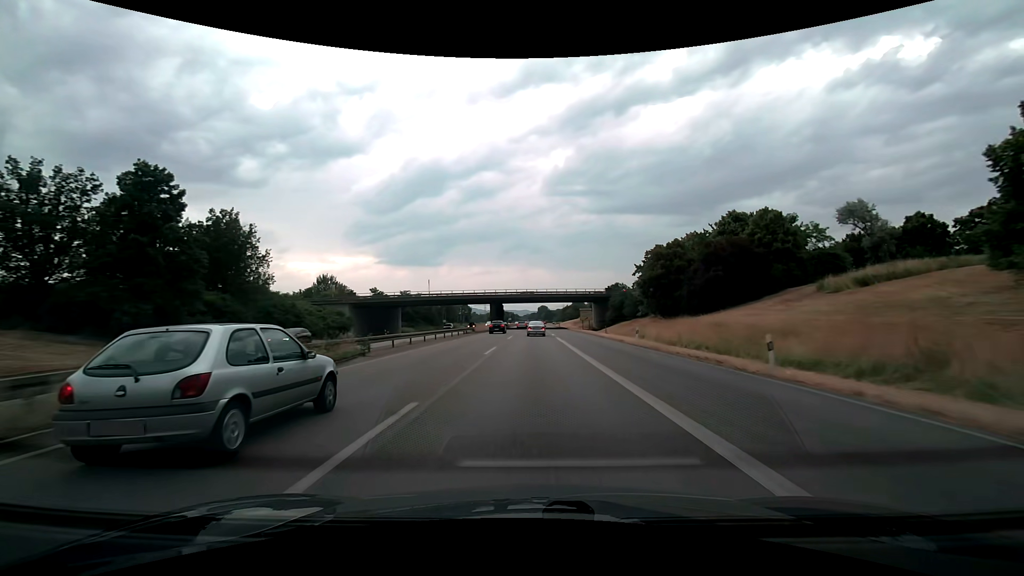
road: trunk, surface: asphalt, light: Day
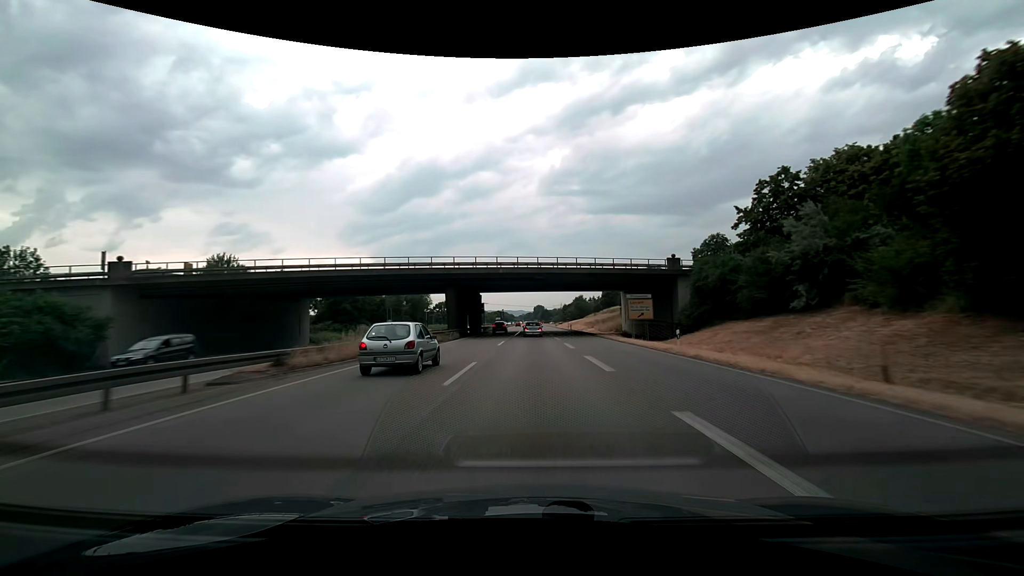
(+0.2, +46.8) m; 0°
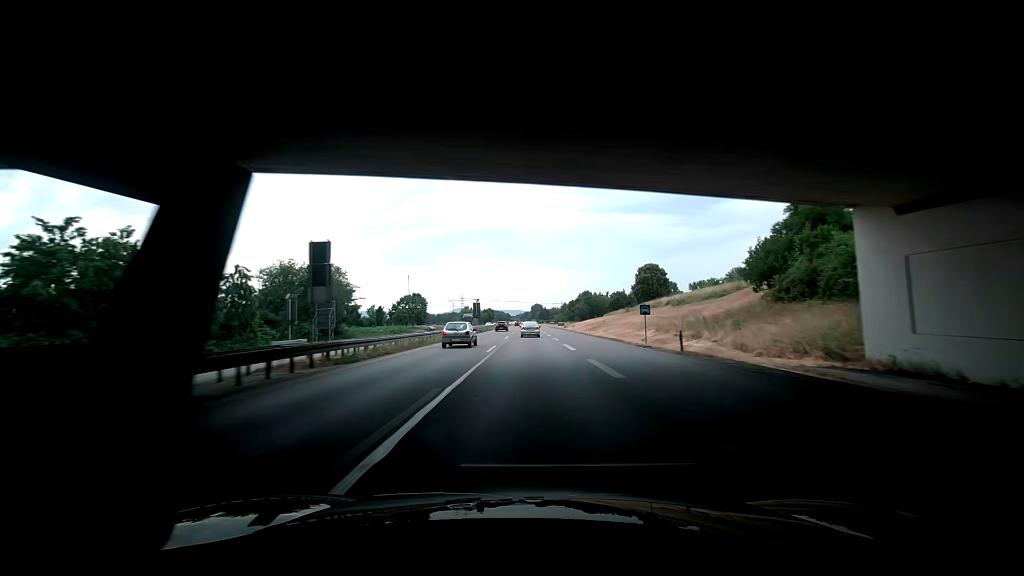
(+0.2, +61.8) m; +1°
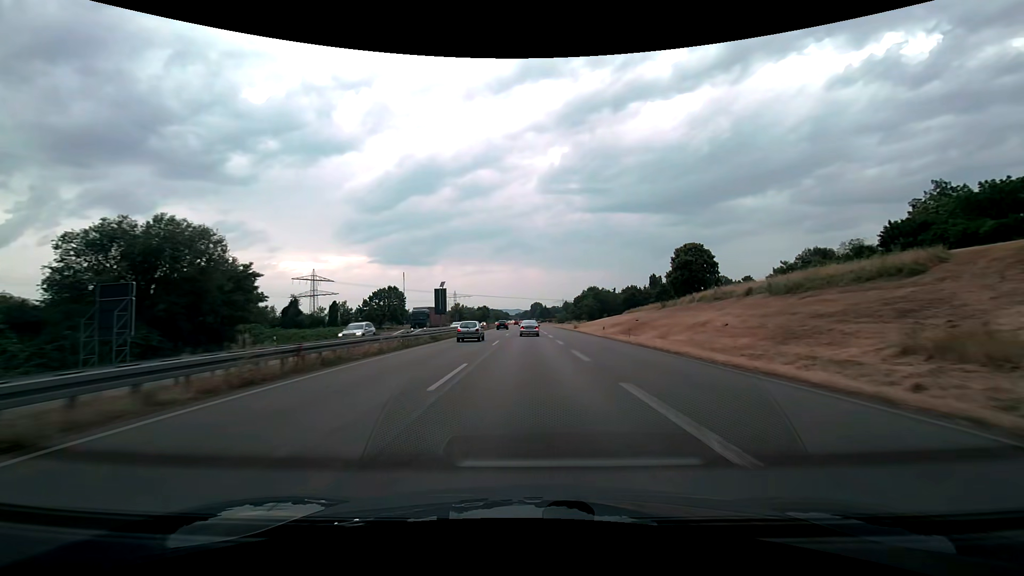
(-0.4, +31.0) m; -1°
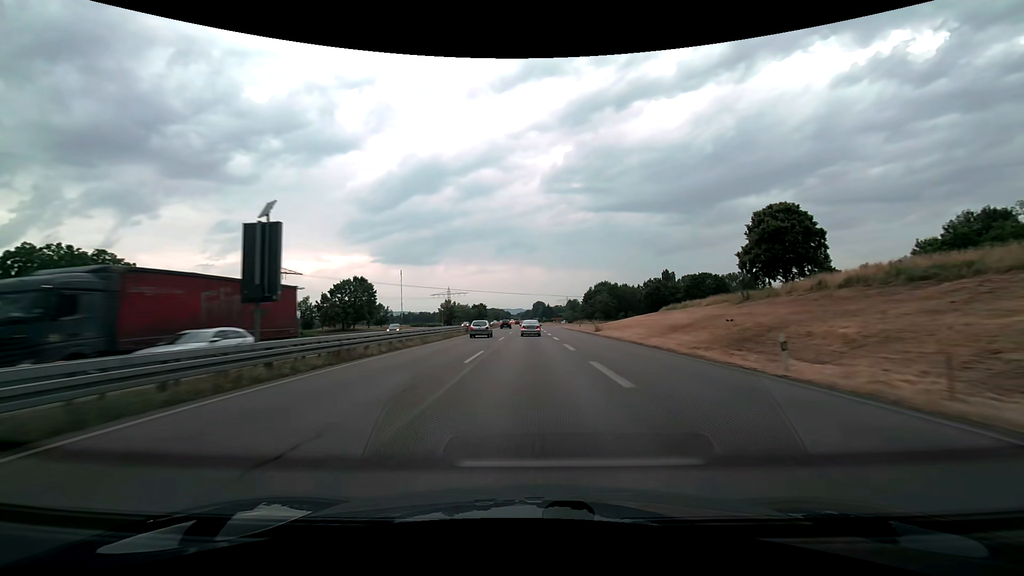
(+0.1, +30.8) m; 0°
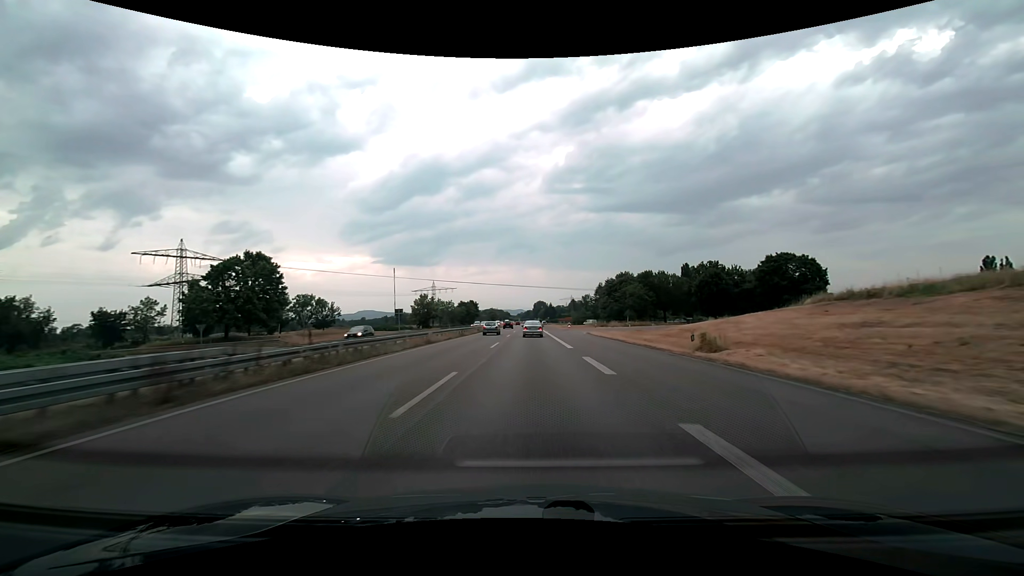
(0.0, +45.4) m; 0°
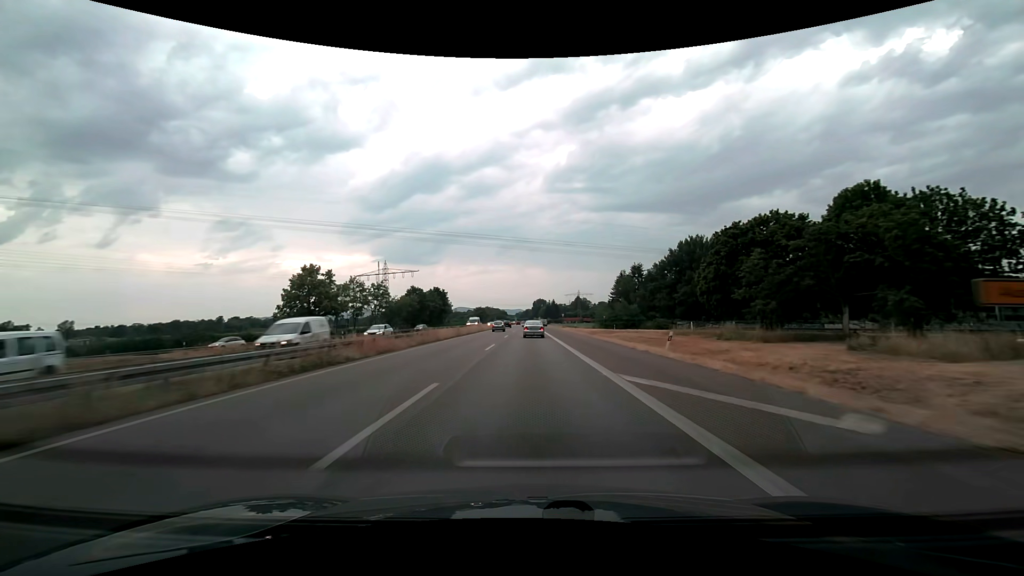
(+0.1, +76.1) m; 0°
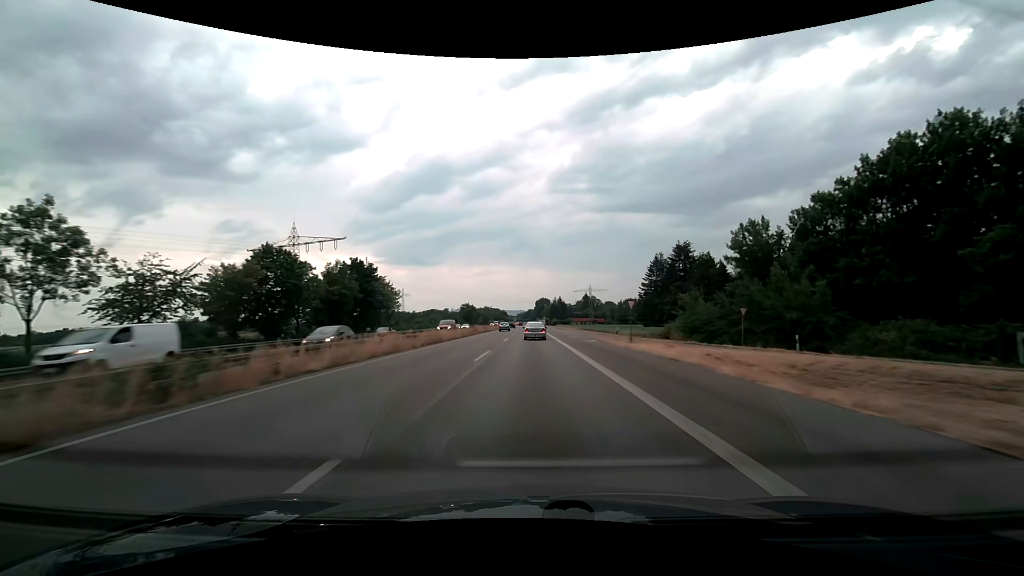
(0.0, +61.1) m; 0°
(0, +10) (0, +20) (0, +30) (0, +40) (-1, +50) (-1, +60) (-1, +70) (-2, +80) (-2, +90) (-2, +100) m
